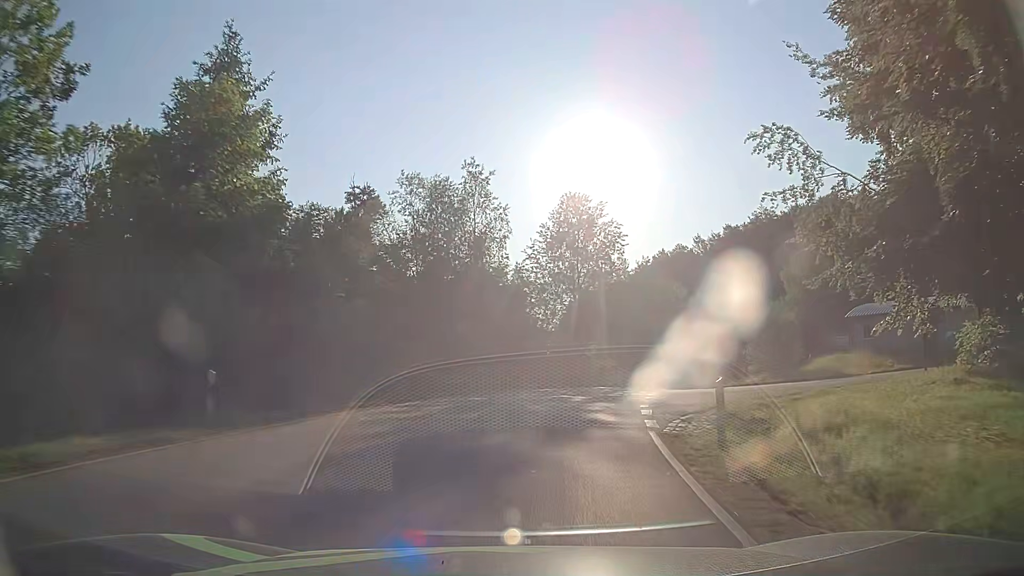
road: tertiary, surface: asphalt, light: Day
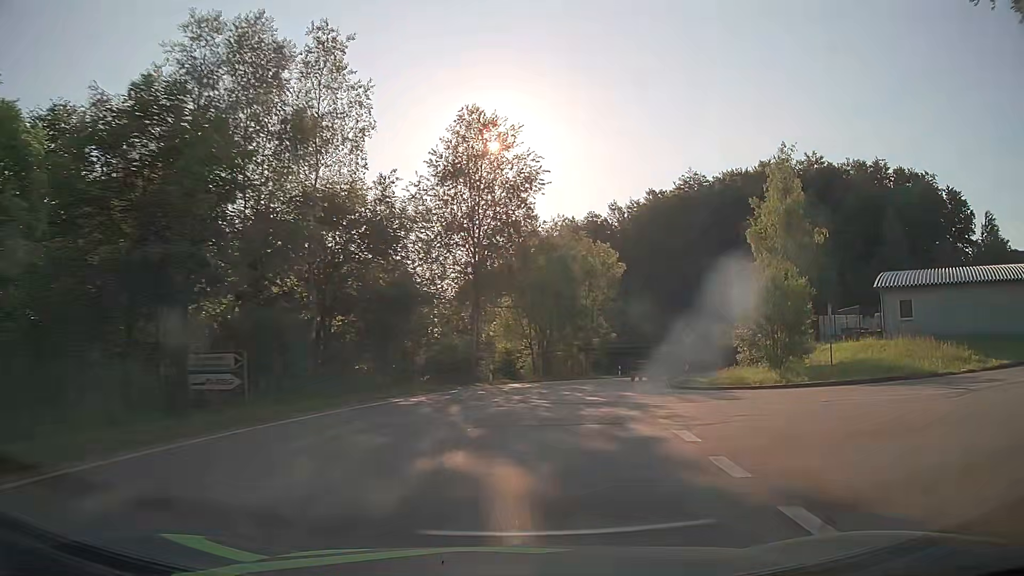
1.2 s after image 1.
(+1.3, +18.2) m; +9°
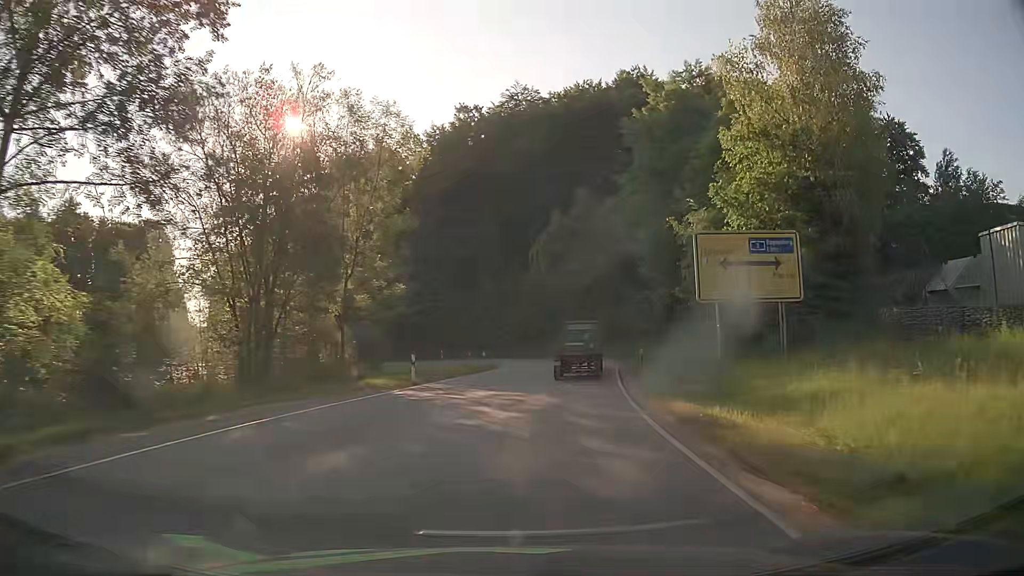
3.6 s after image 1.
(+4.8, +32.9) m; +17°
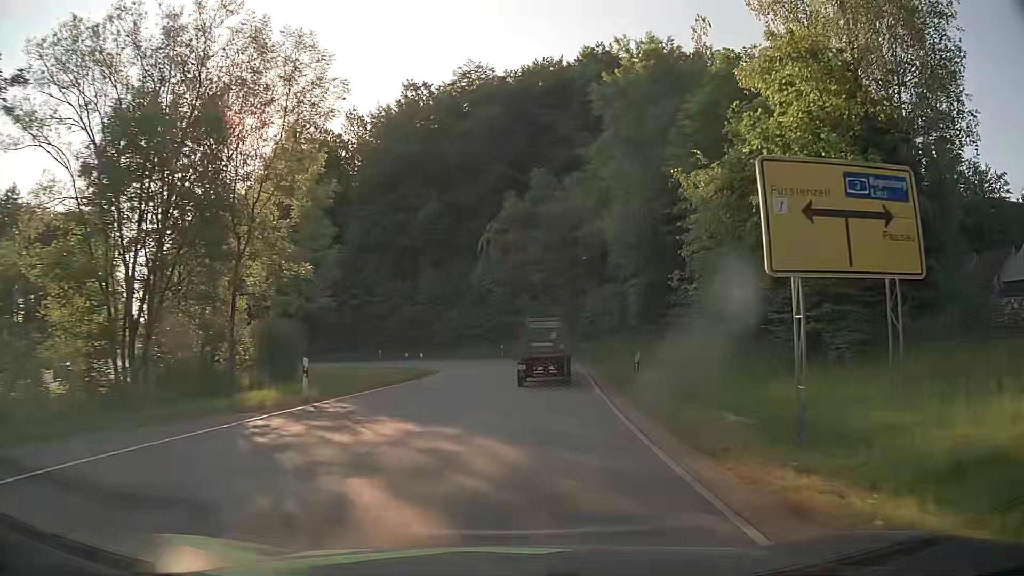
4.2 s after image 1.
(+0.3, +7.4) m; +4°
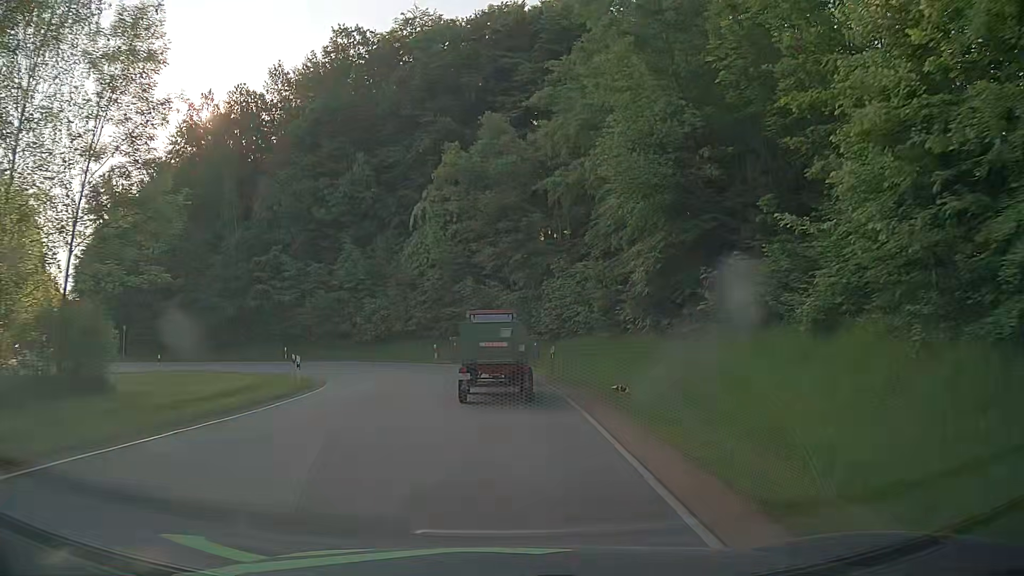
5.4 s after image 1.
(+0.7, +13.6) m; +5°
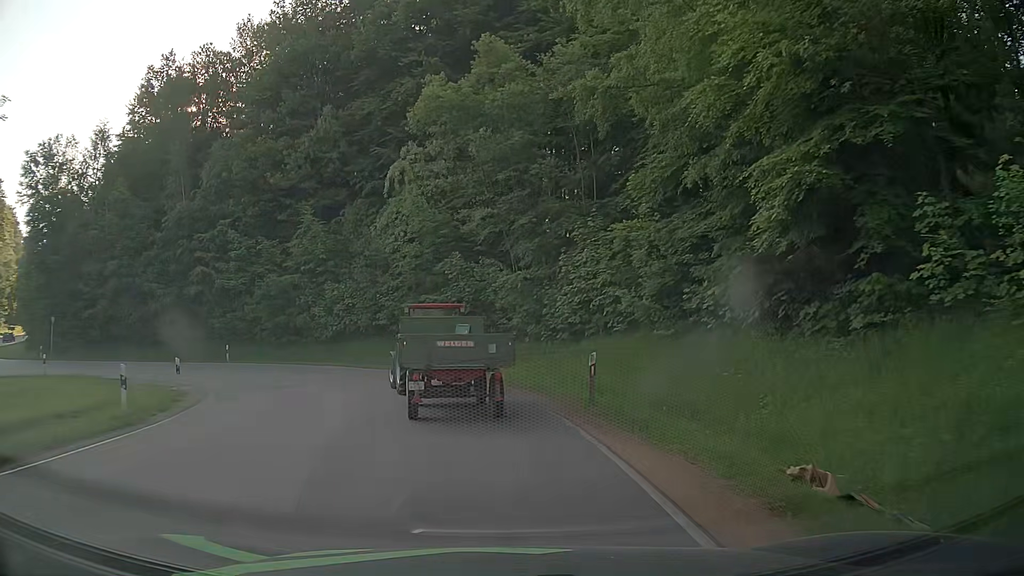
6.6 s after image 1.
(0.0, +10.9) m; 0°
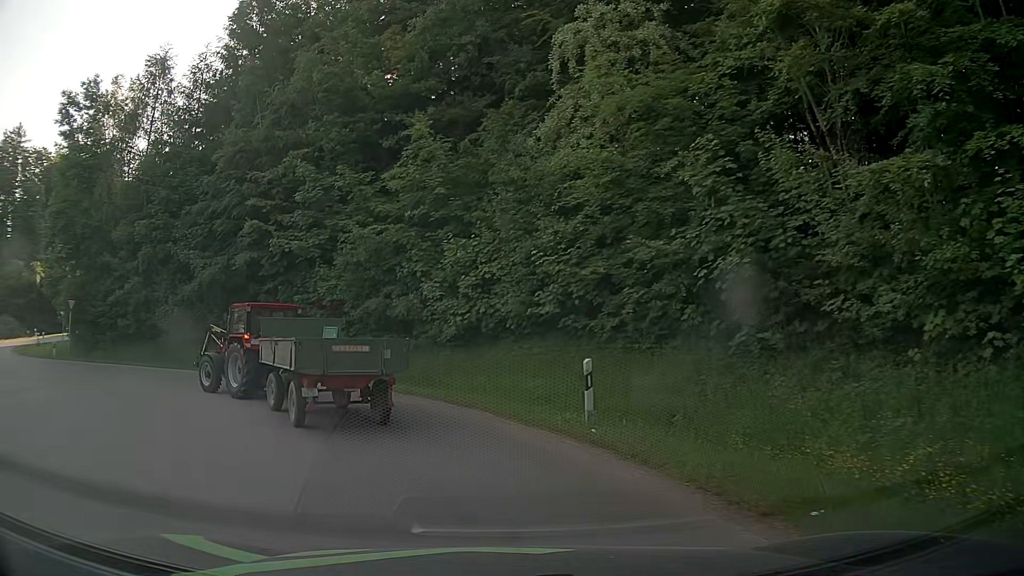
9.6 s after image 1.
(-1.7, +17.9) m; -16°
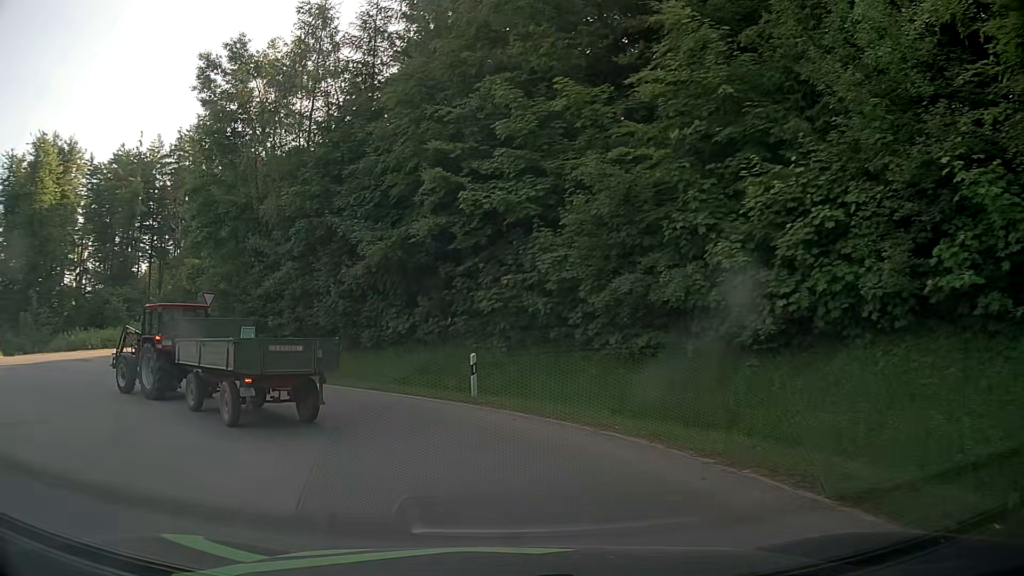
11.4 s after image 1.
(-1.6, +9.1) m; -18°
